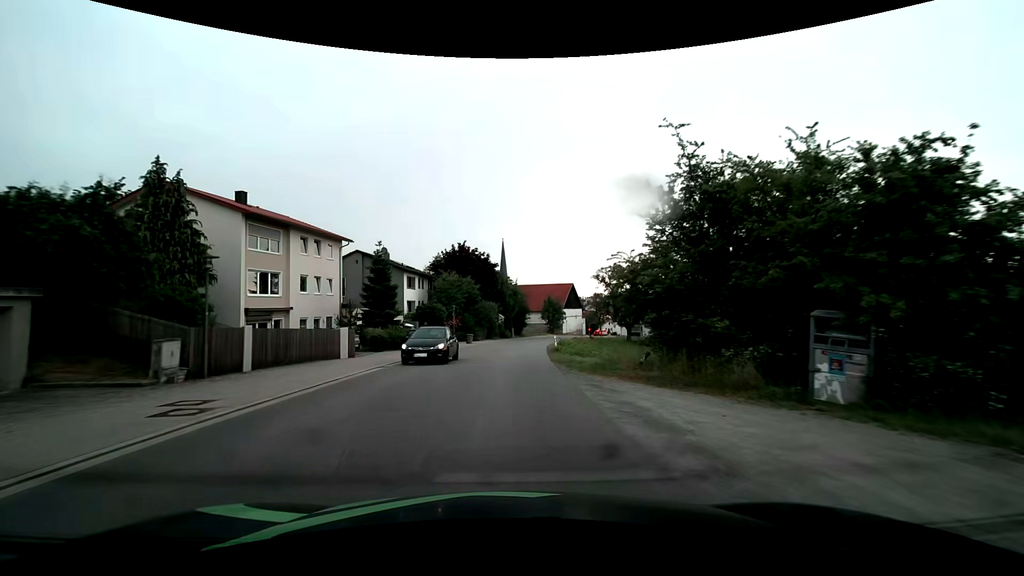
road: tertiary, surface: asphalt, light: Day
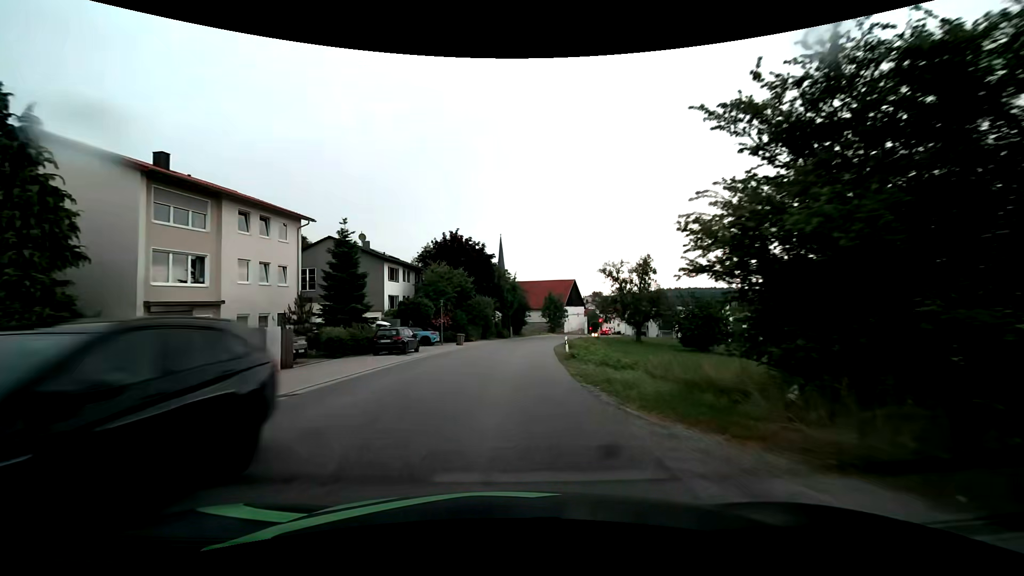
(0.0, +7.9) m; 0°
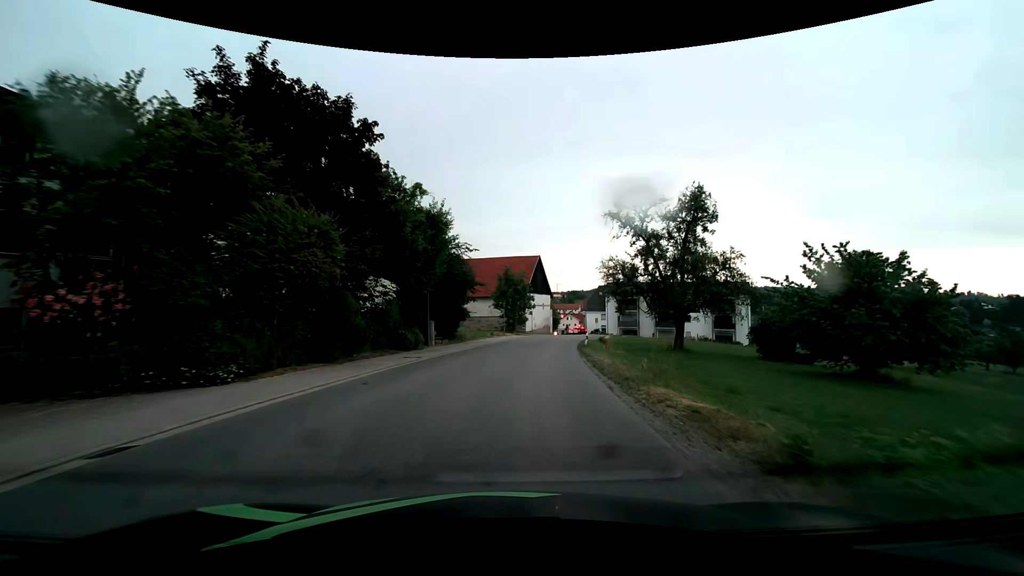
(+1.4, +39.5) m; +6°
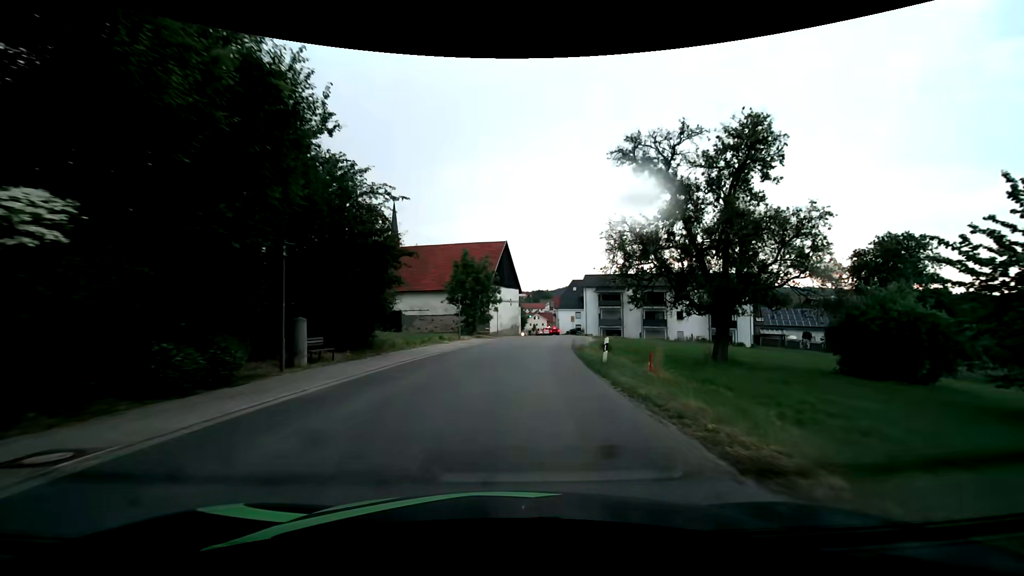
(+0.6, +15.4) m; +4°
(0, +10) (+1, +20) (+2, +30) (+3, +40) (+4, +50) (+6, +60) (+7, +70) (+7, +80) (+8, +90) (+8, +100) m
